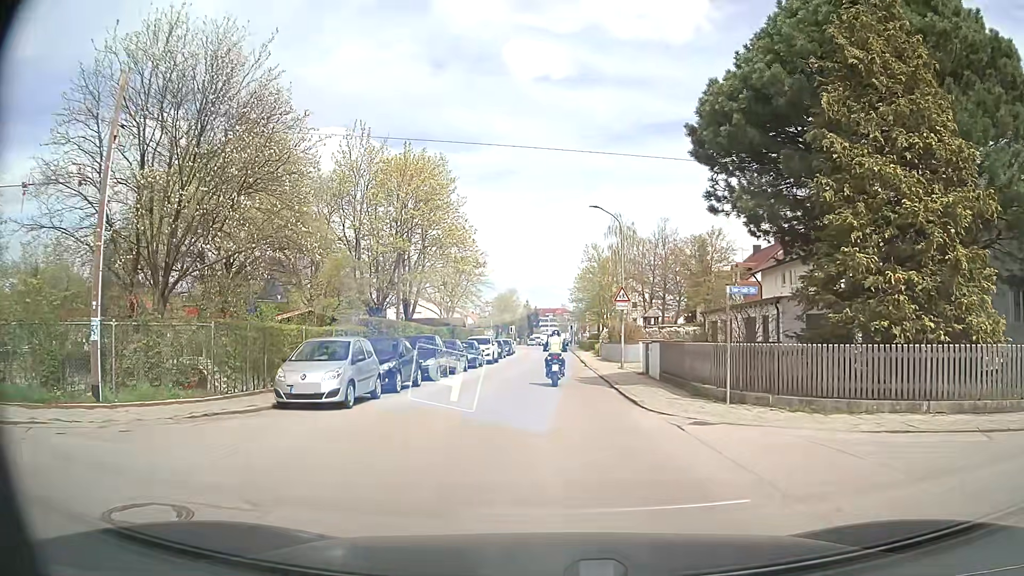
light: Day
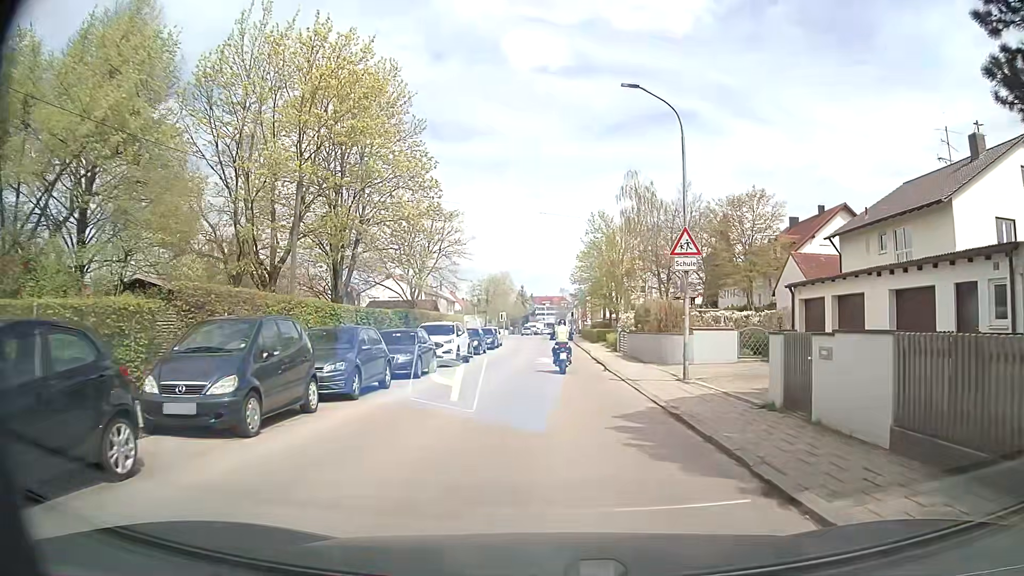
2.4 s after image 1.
(-0.1, +15.2) m; 0°
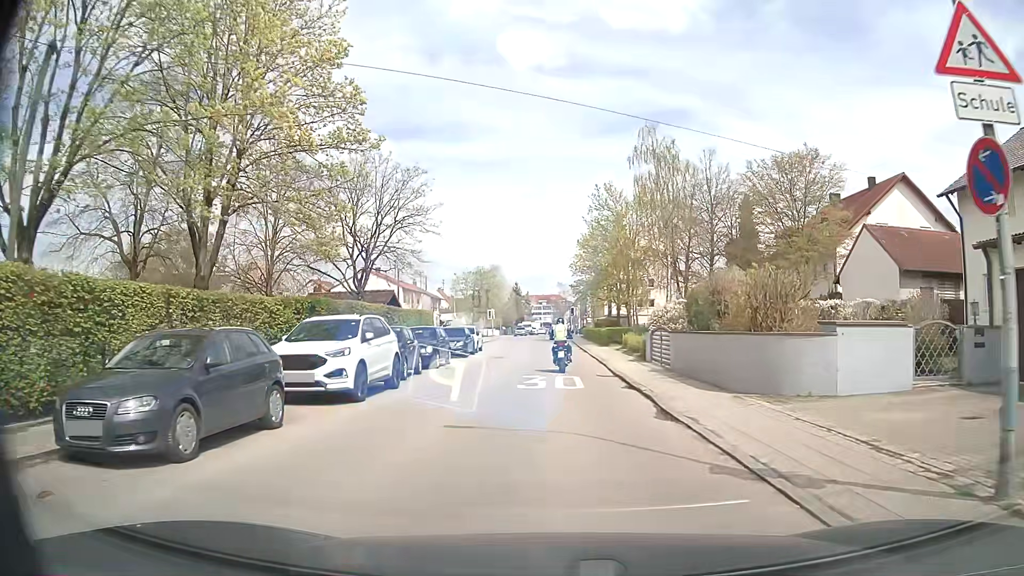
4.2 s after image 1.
(0.0, +12.6) m; 0°
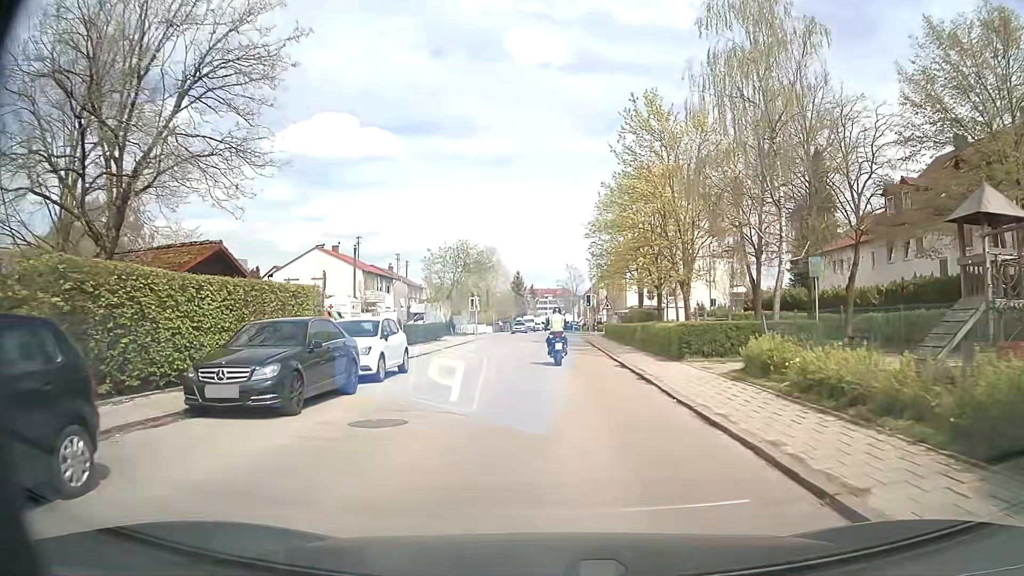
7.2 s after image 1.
(0.0, +21.4) m; 0°
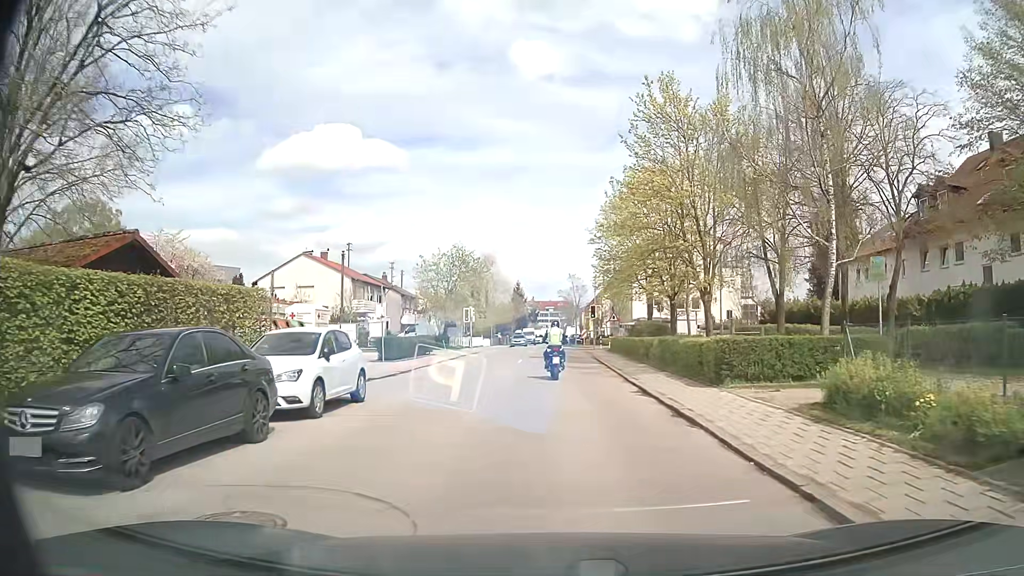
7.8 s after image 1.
(0.0, +4.2) m; -1°
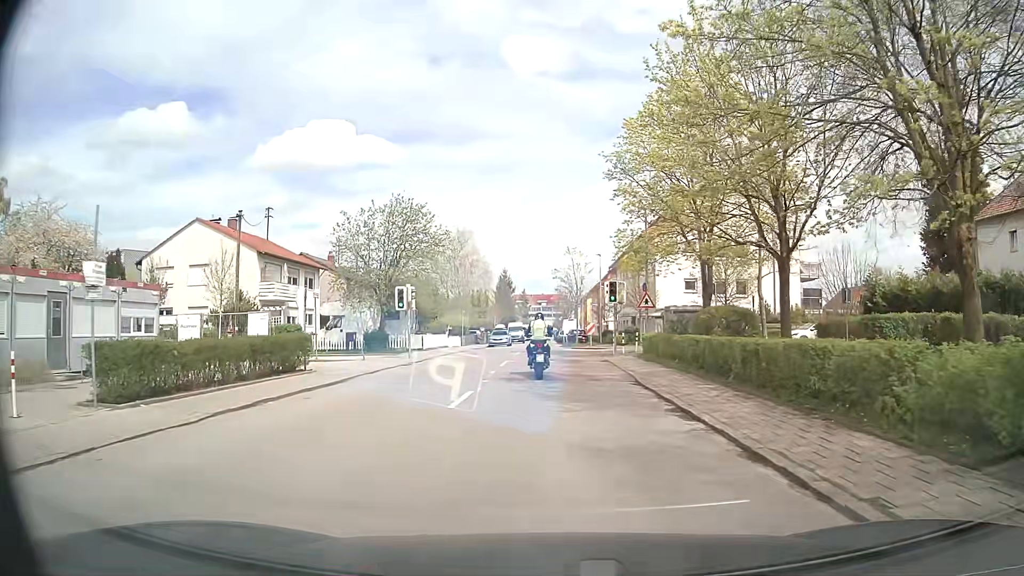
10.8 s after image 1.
(+0.4, +19.6) m; +2°
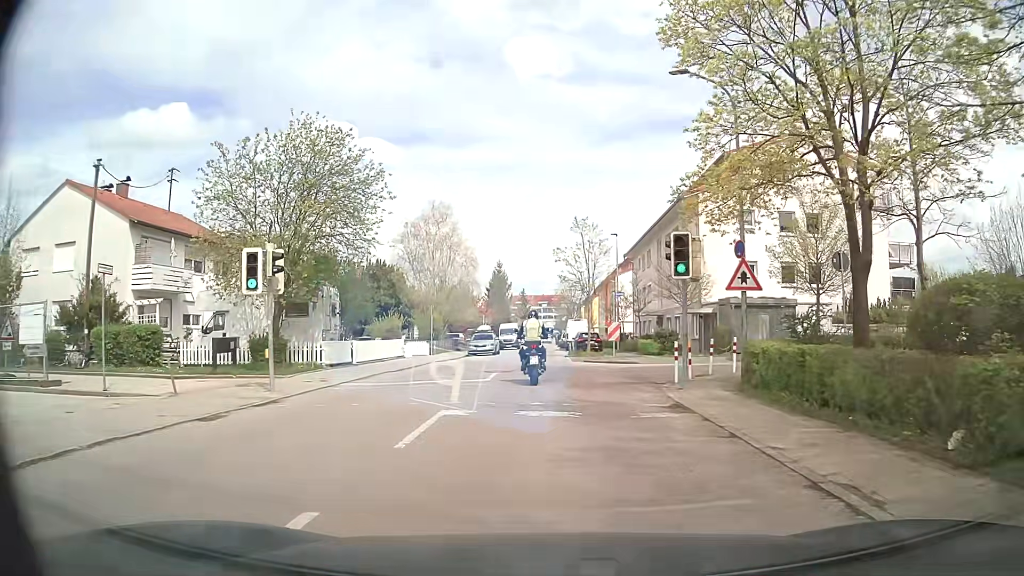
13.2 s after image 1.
(0.0, +15.0) m; 0°
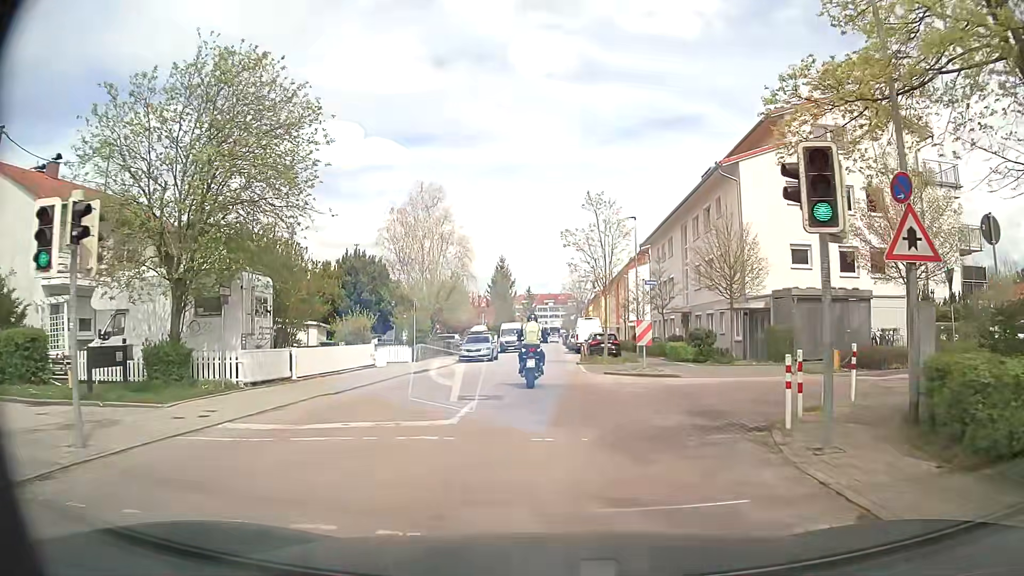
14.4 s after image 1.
(0.0, +7.1) m; -2°
